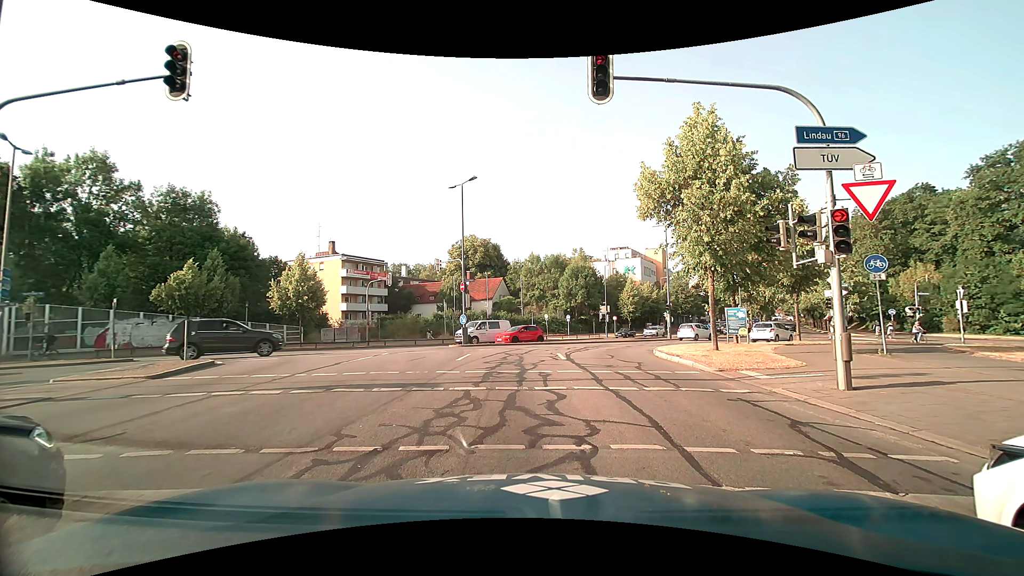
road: secondary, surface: asphalt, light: Day
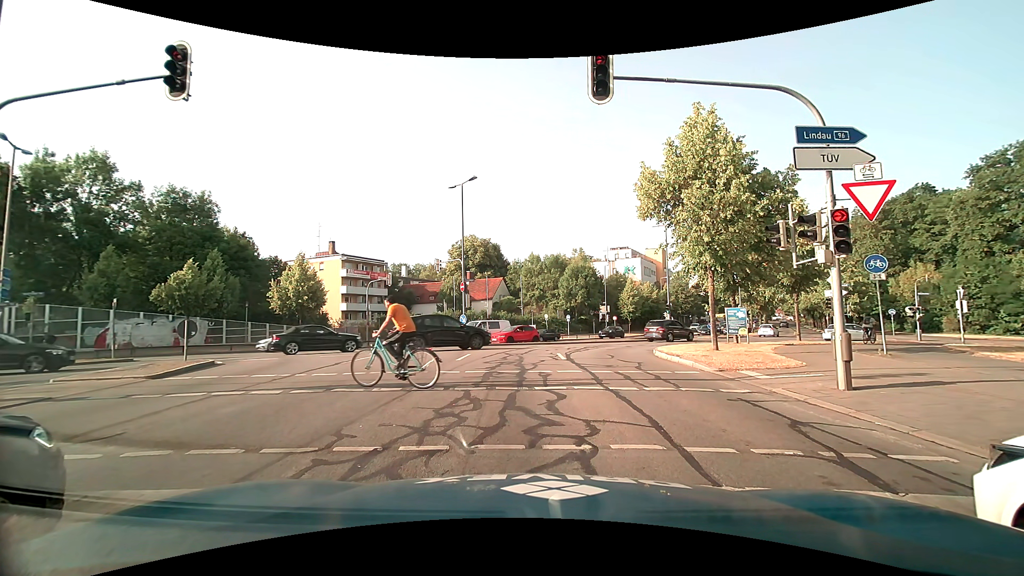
(0.0, 0.0) m; 0°
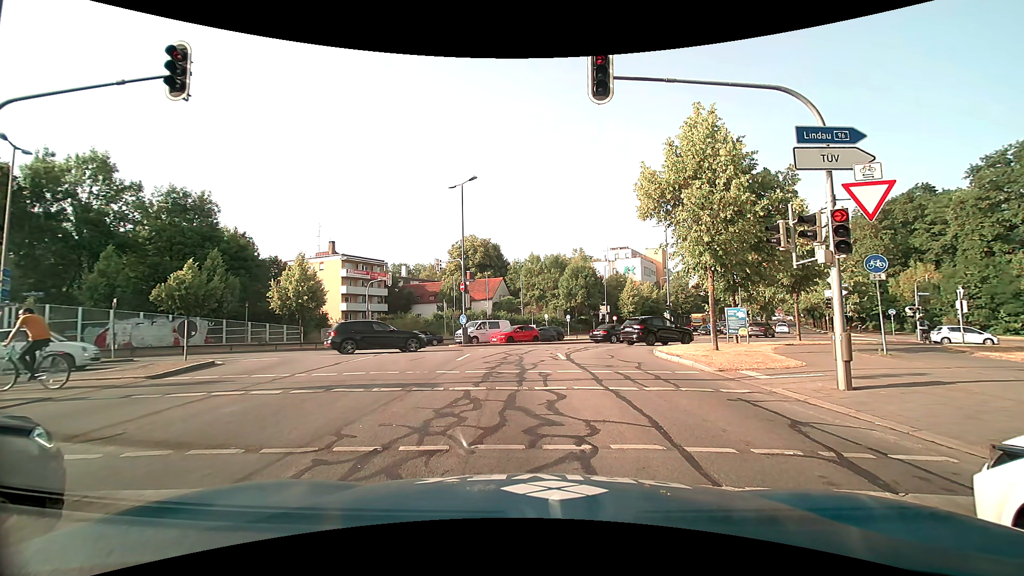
(0.0, 0.0) m; 0°
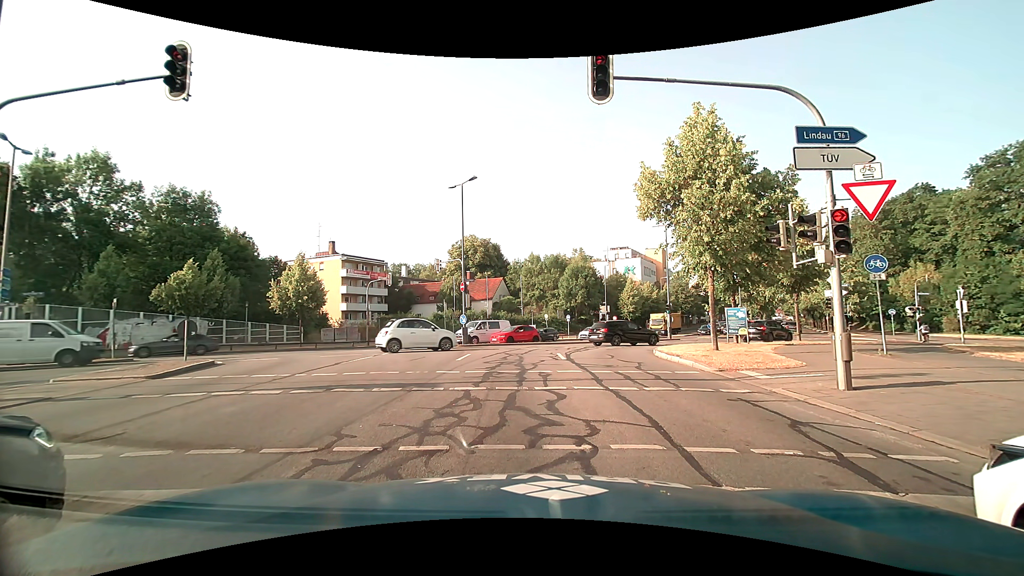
(0.0, 0.0) m; 0°
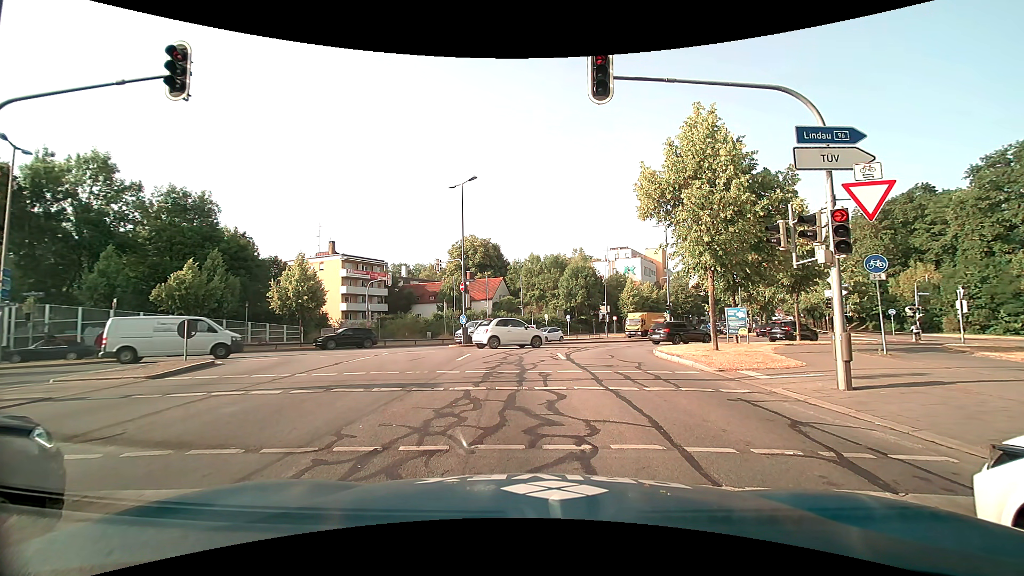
(0.0, 0.0) m; 0°
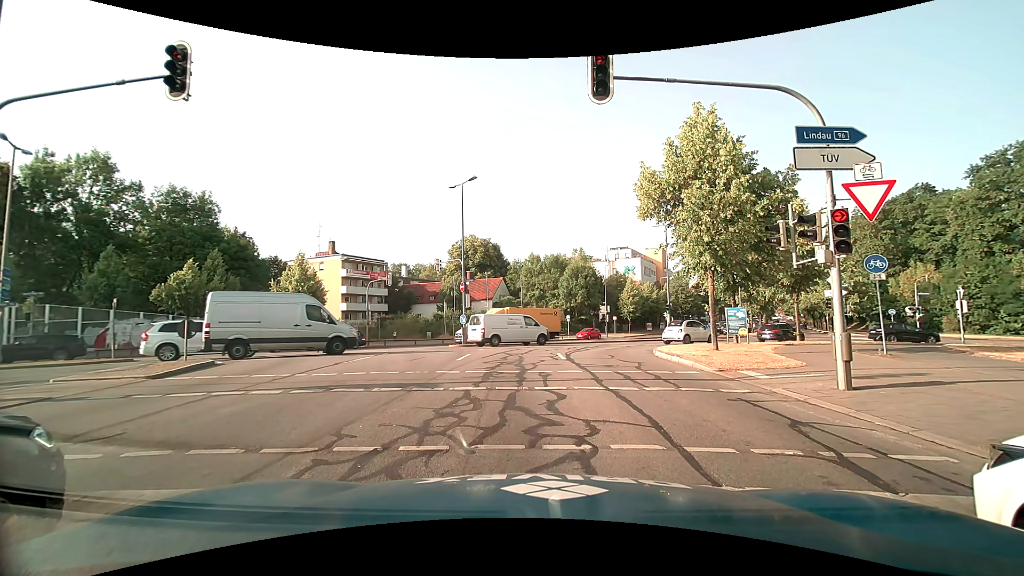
(0.0, 0.0) m; 0°
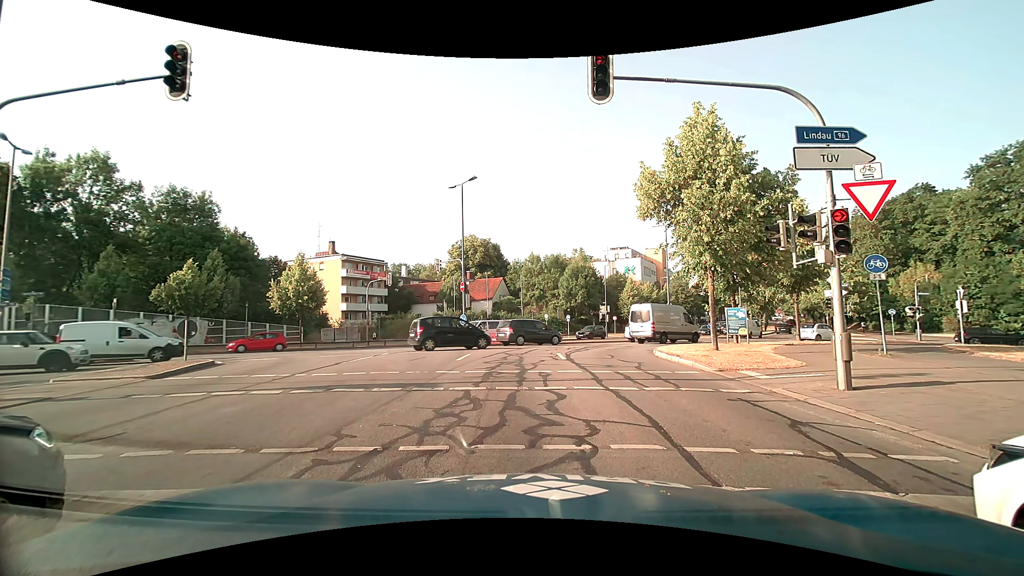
(0.0, 0.0) m; 0°
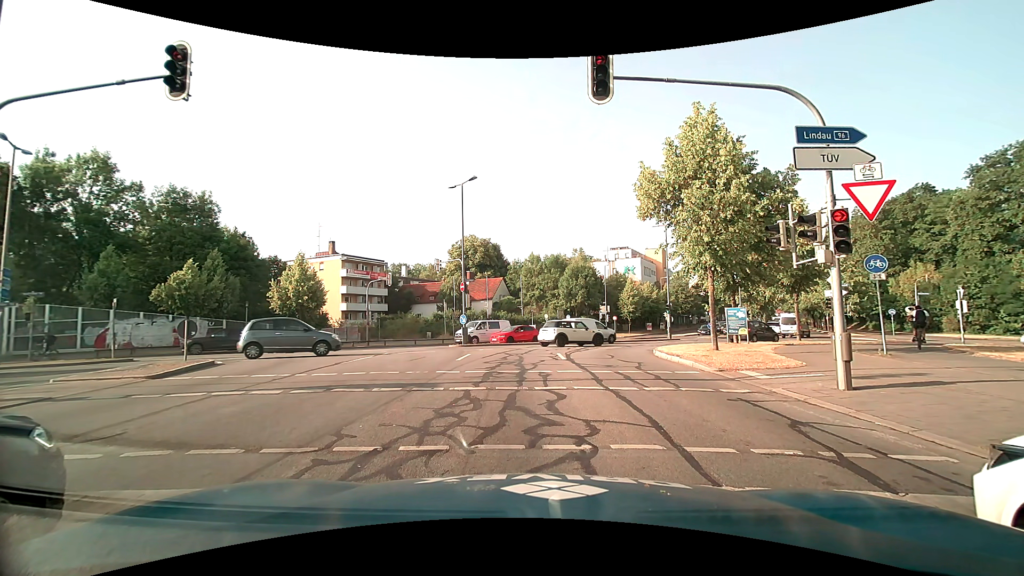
(0.0, 0.0) m; 0°
(-1, +10) (-2, +20) (0, +30) (+6, +37) (+13, +44) (+20, +52) (+26, +60) (+31, +68) (+36, +77) (+40, +86) m
